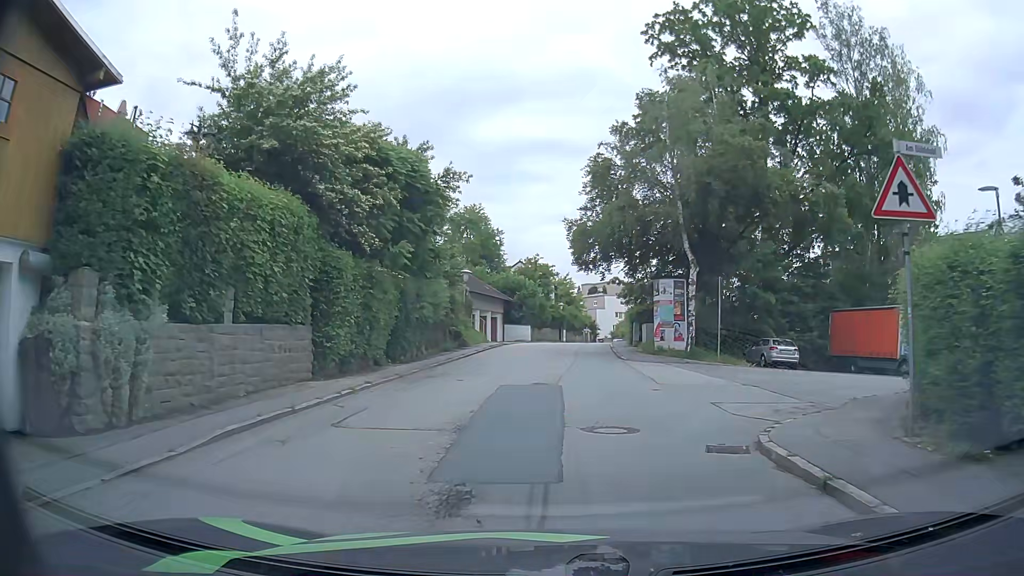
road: residential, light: Day
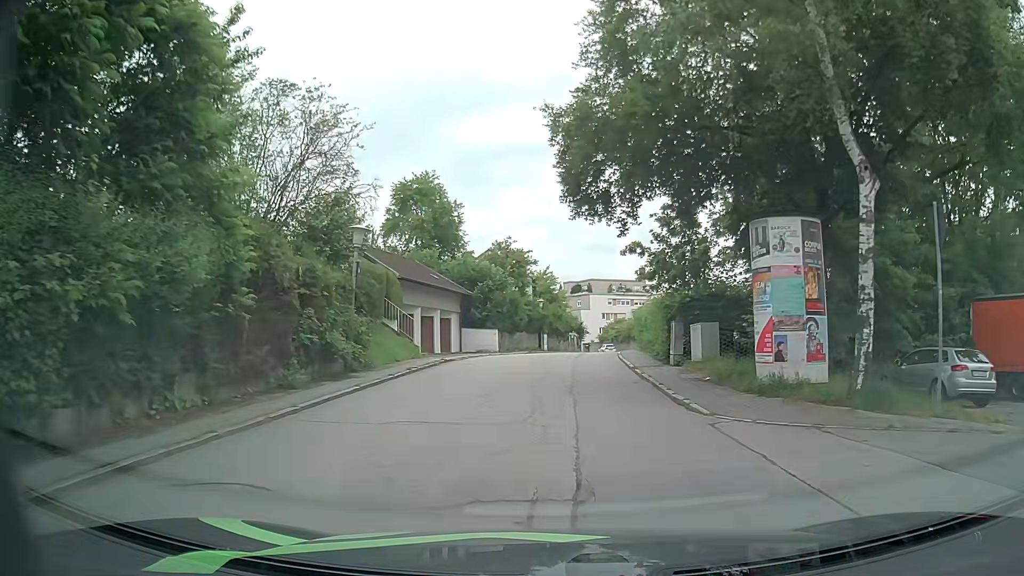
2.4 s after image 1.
(+0.3, +16.5) m; +2°
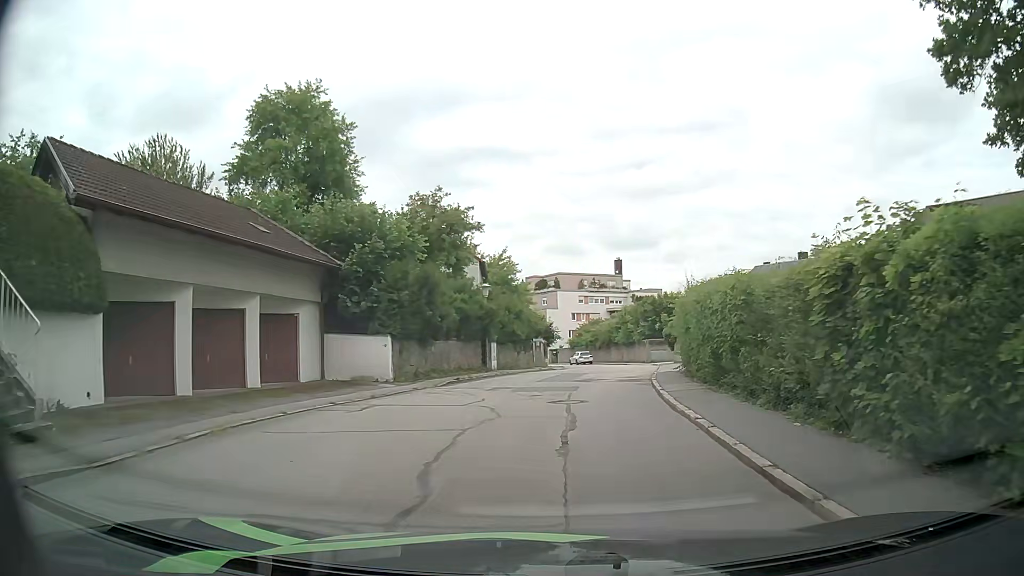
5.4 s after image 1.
(+0.4, +20.7) m; +5°
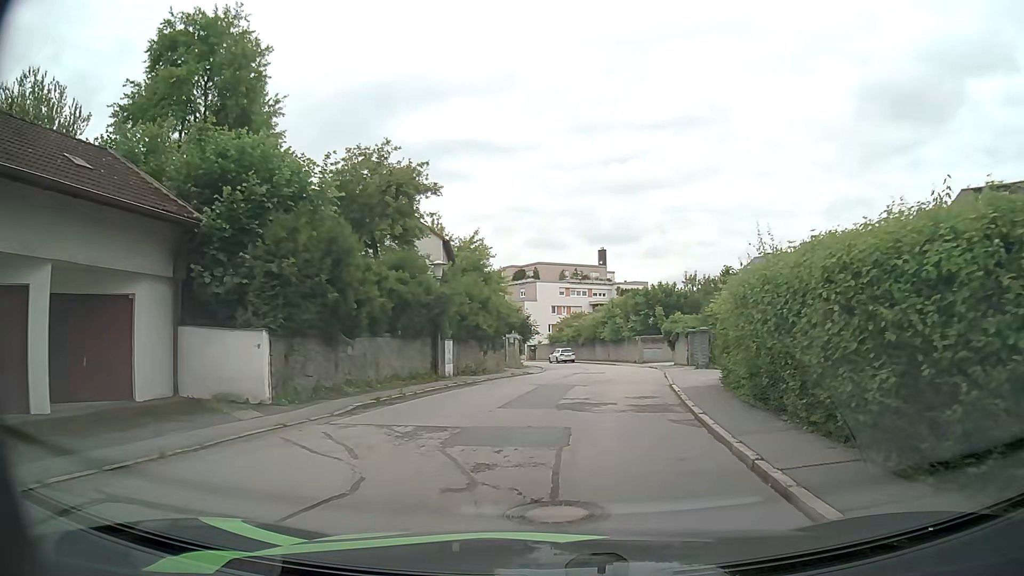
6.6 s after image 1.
(-0.3, +7.9) m; -1°
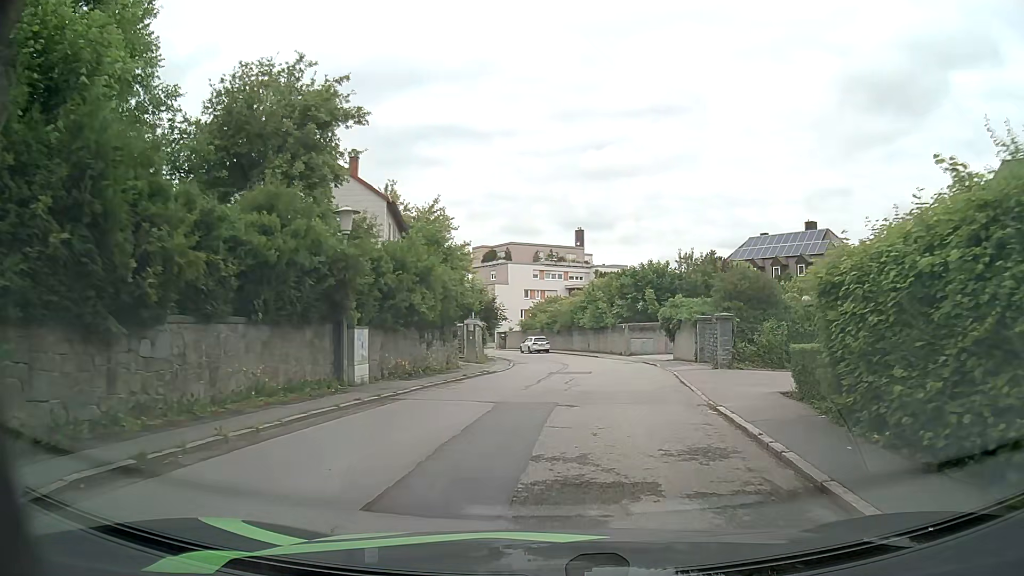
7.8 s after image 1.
(+0.2, +7.9) m; +2°
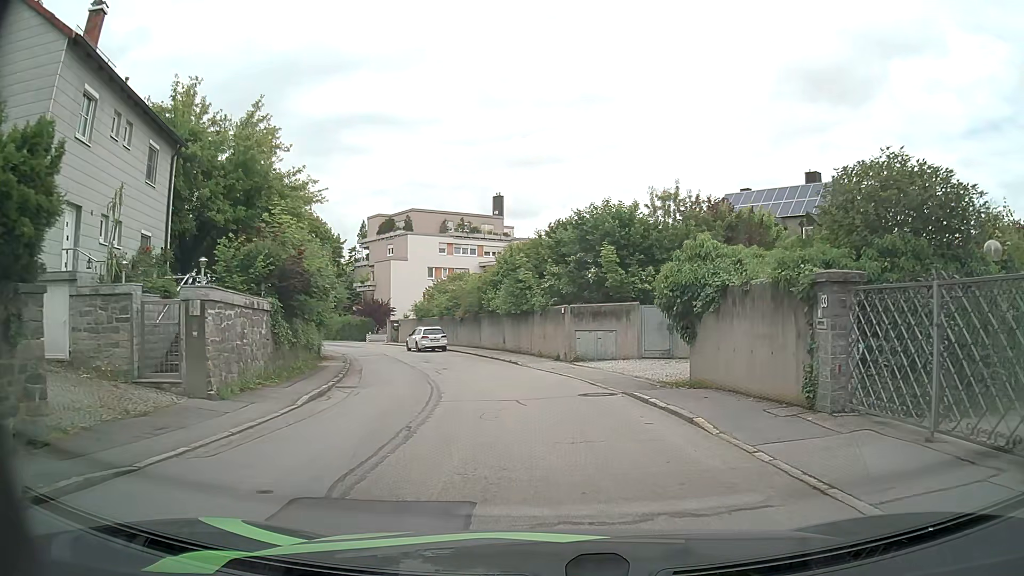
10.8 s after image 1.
(+1.4, +18.9) m; +7°
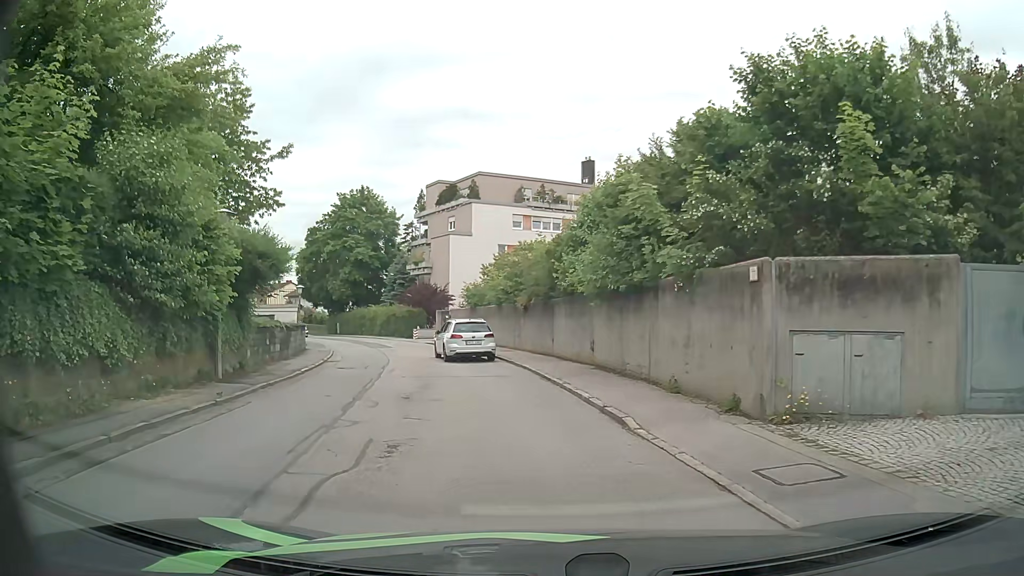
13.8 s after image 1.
(-0.6, +16.2) m; -8°
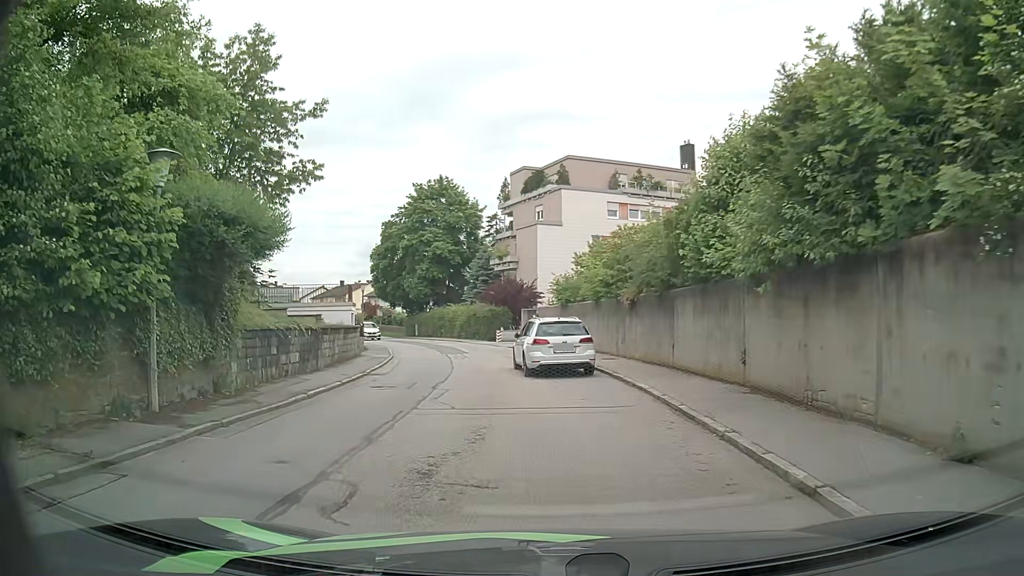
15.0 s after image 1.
(-0.4, +6.3) m; -7°
